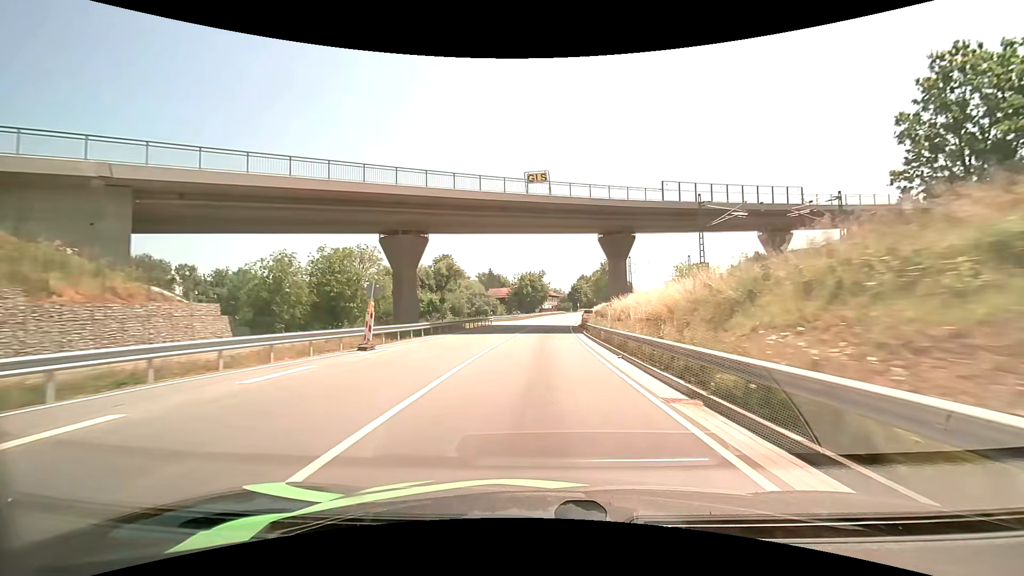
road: primary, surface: asphalt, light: Day
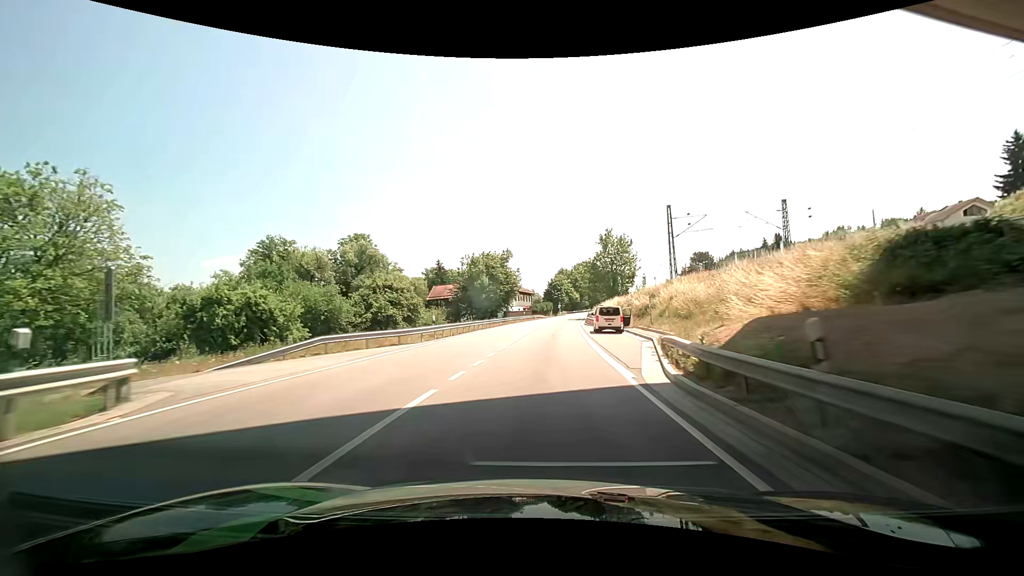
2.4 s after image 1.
(+1.3, +48.0) m; +3°
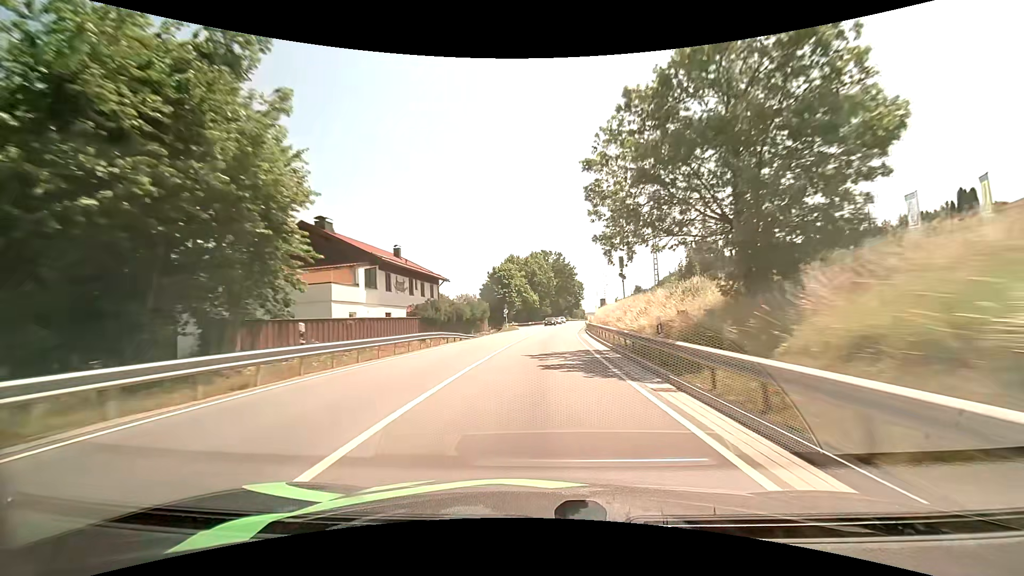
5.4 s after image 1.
(+2.1, +62.4) m; +5°
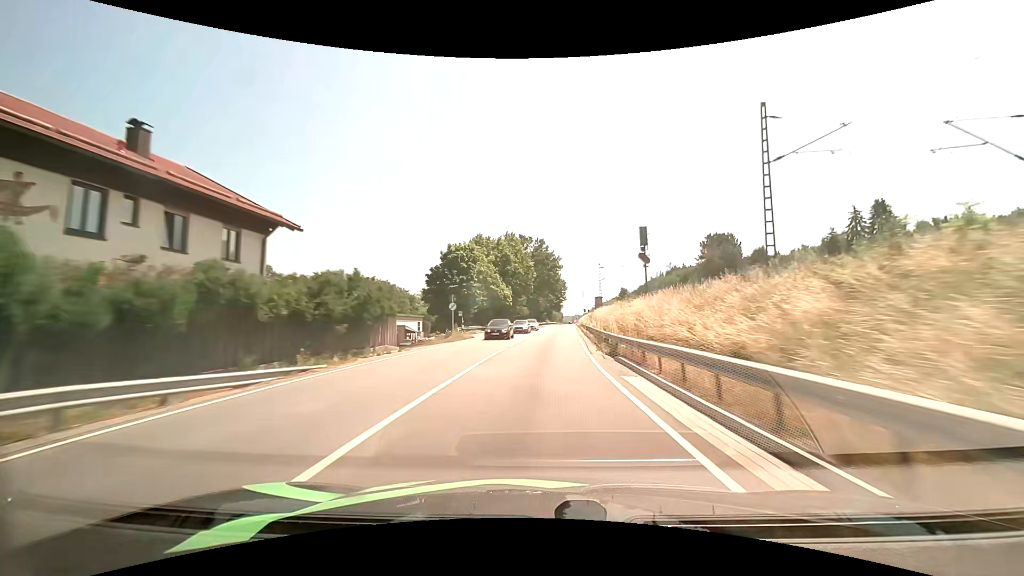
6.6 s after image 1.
(+0.6, +26.9) m; +3°
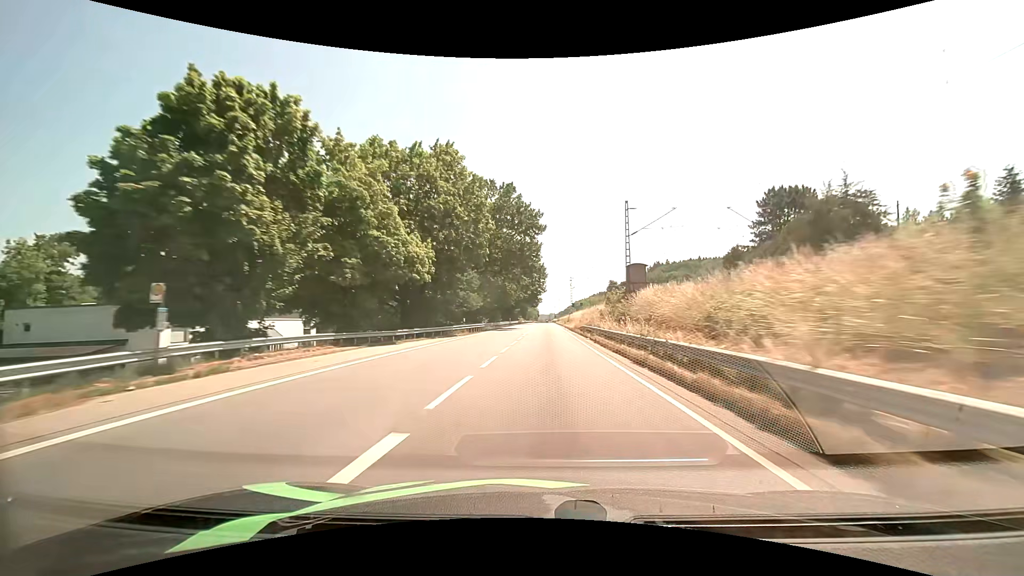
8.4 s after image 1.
(+1.1, +42.4) m; +3°
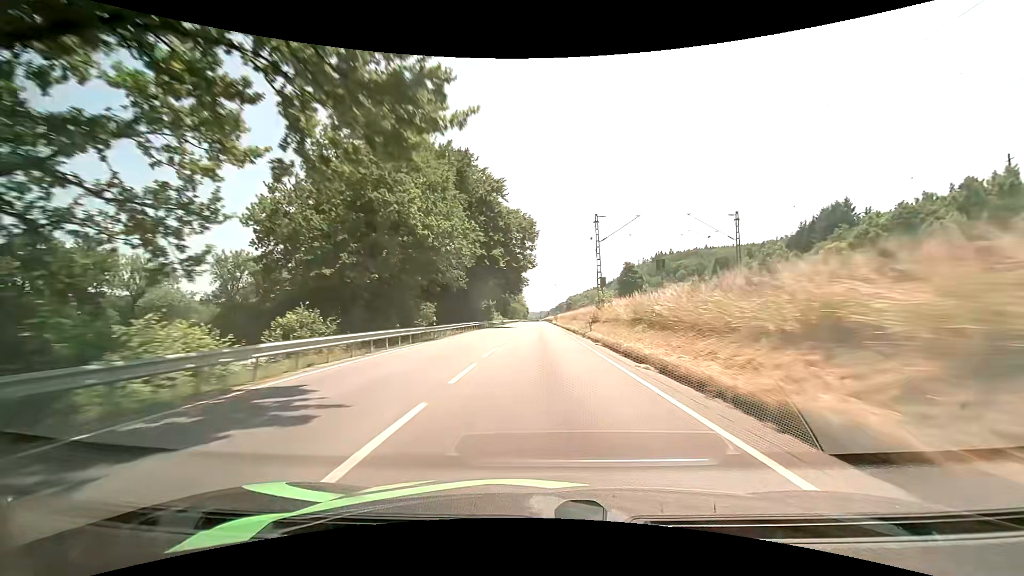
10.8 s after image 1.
(+0.9, +59.0) m; +1°
